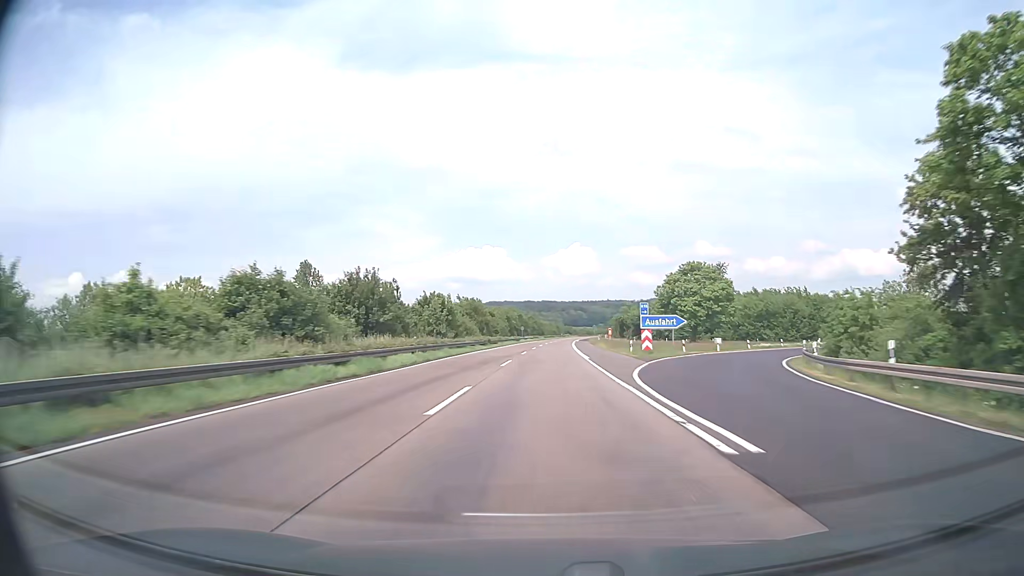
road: motorway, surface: asphalt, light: Day
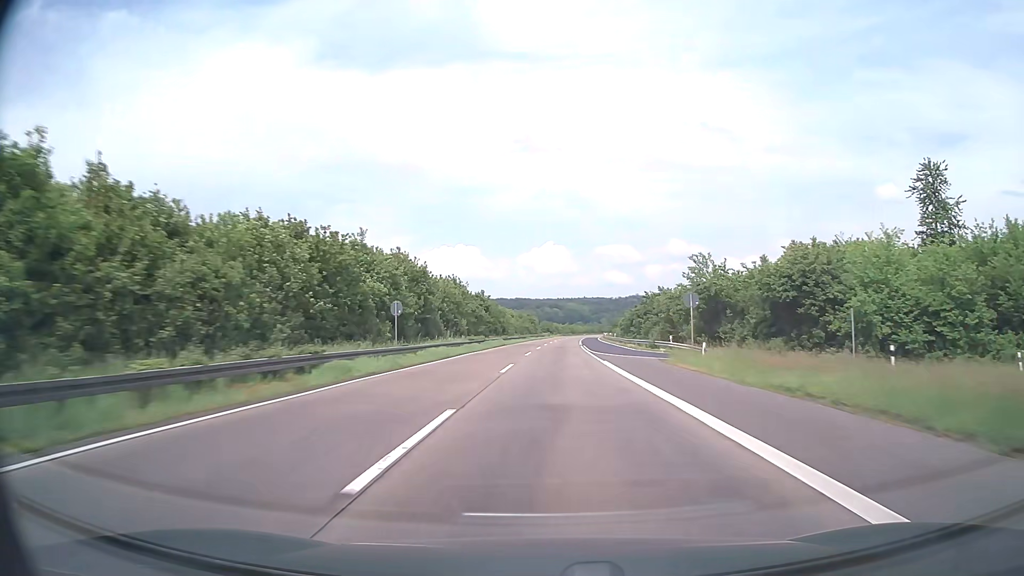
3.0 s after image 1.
(+1.8, +95.2) m; +2°
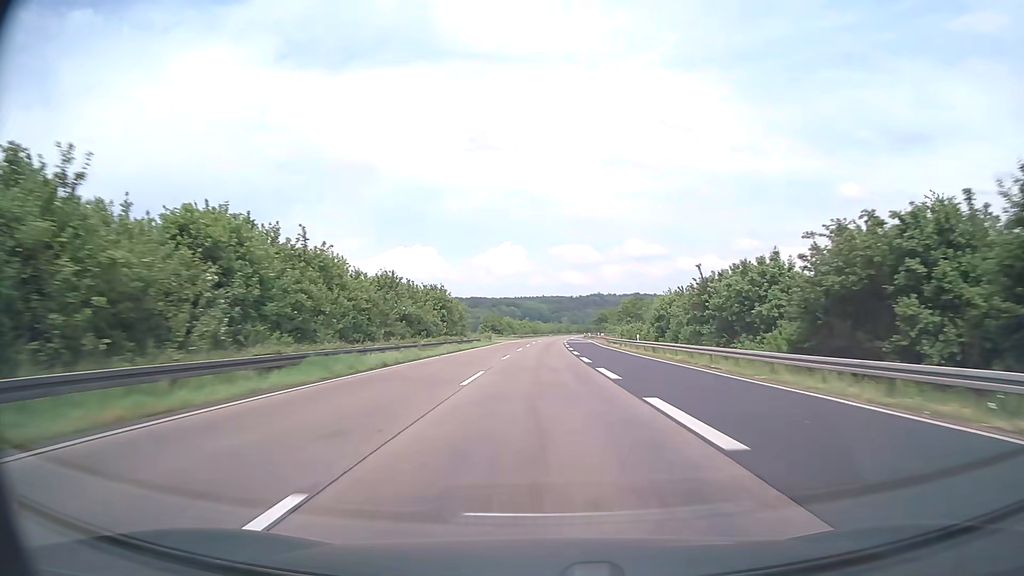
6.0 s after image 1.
(+2.8, +95.1) m; +4°
